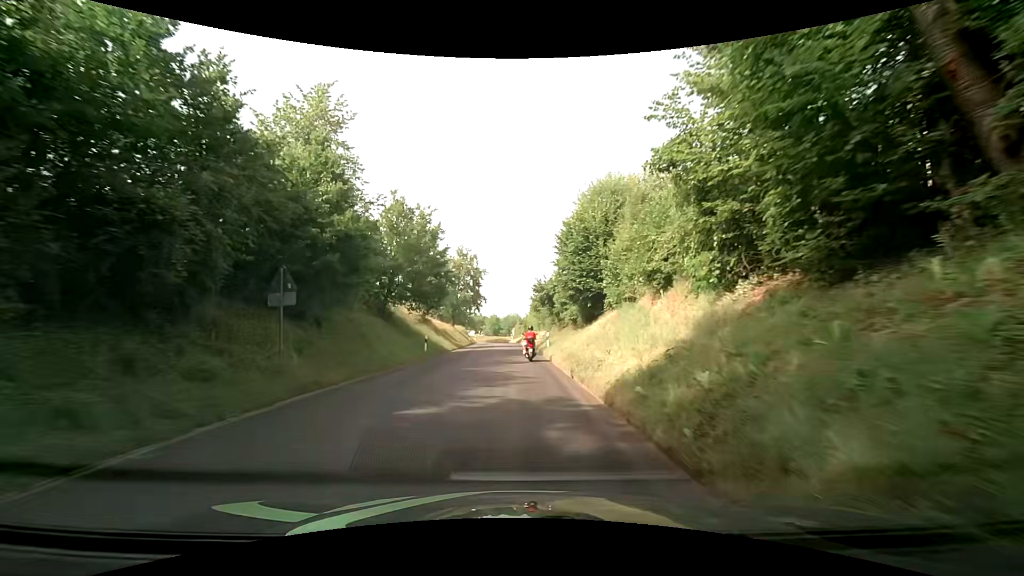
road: tertiary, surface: asphalt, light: Day
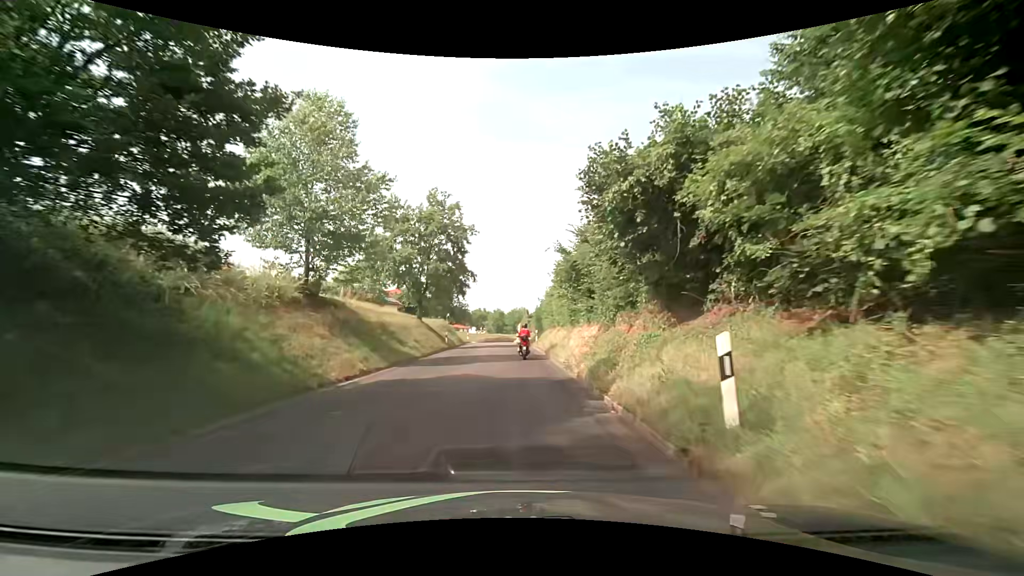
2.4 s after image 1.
(-0.9, +25.8) m; -2°
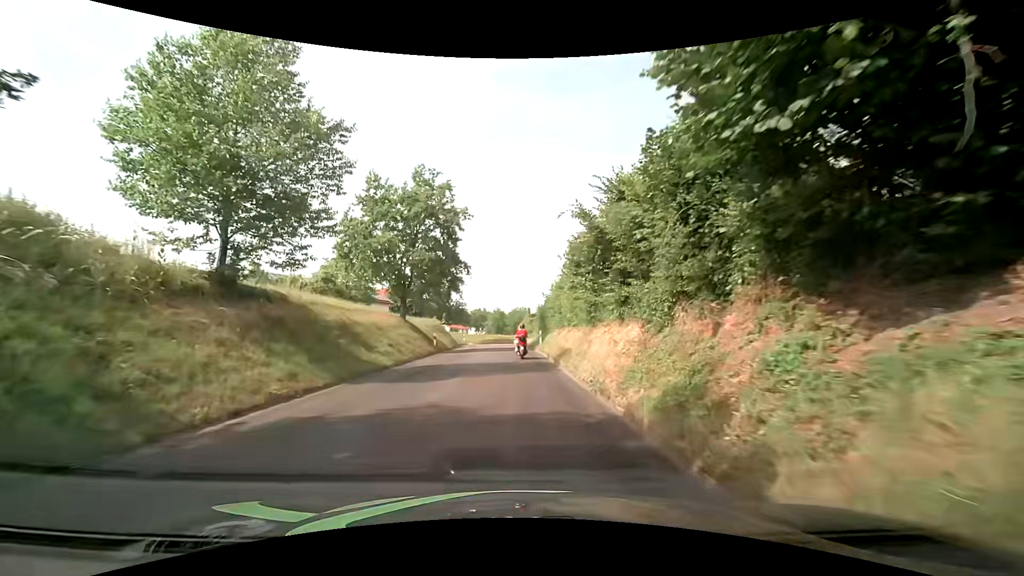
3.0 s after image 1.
(-0.1, +6.0) m; 0°
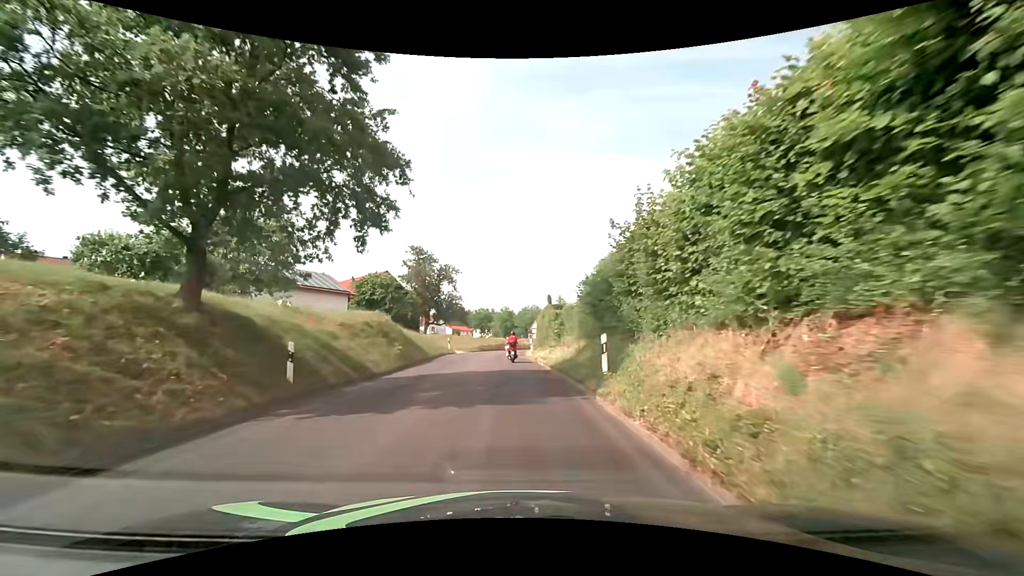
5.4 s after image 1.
(-0.3, +23.0) m; -1°
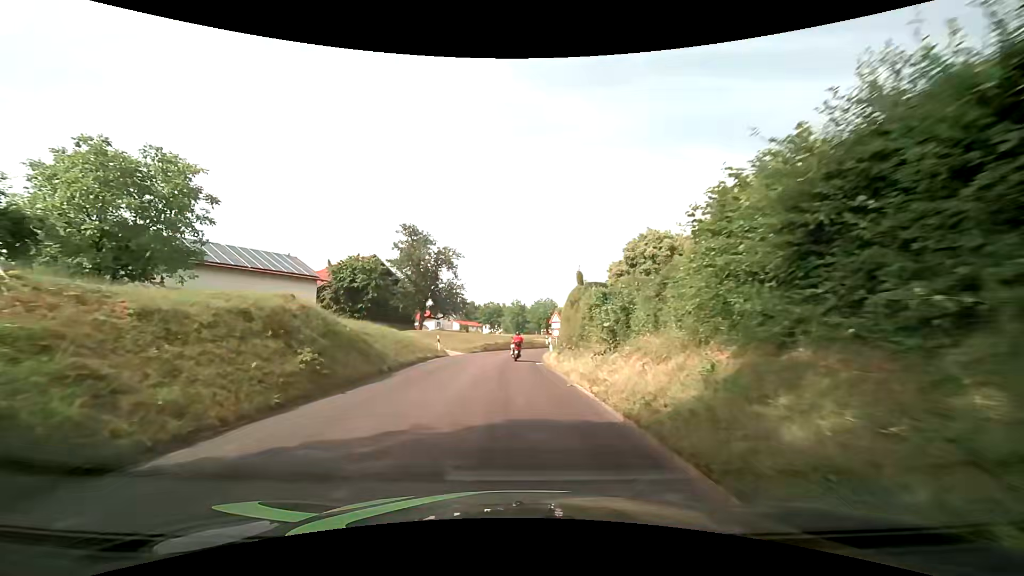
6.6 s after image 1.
(-0.1, +11.9) m; -1°
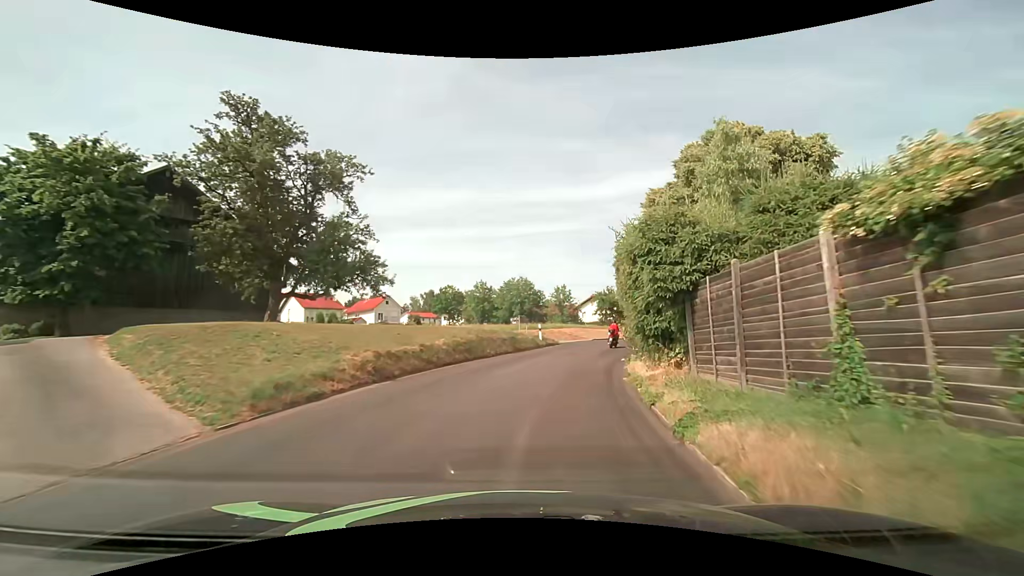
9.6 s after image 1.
(-0.4, +31.0) m; +3°
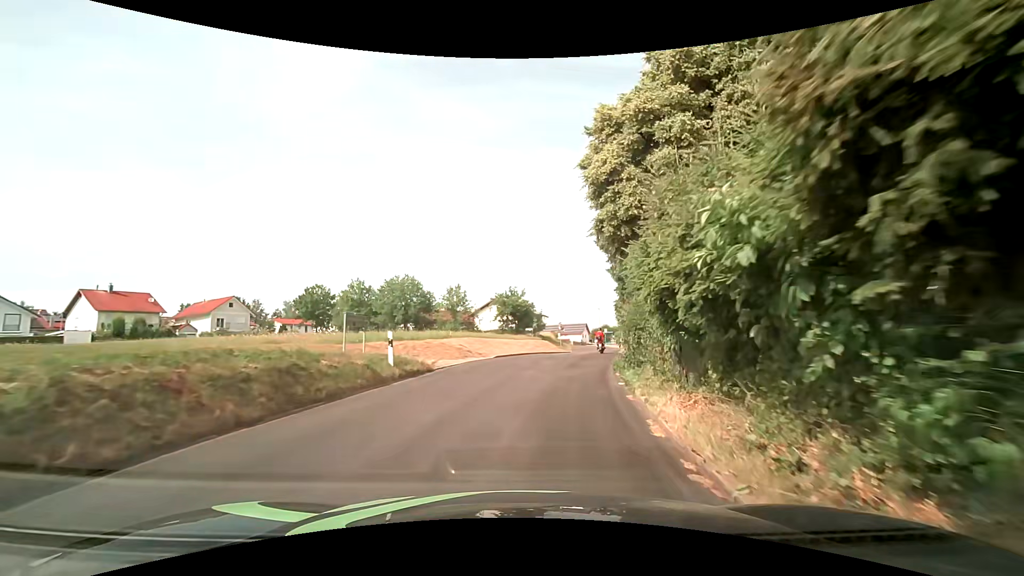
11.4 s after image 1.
(+1.7, +16.8) m; +11°
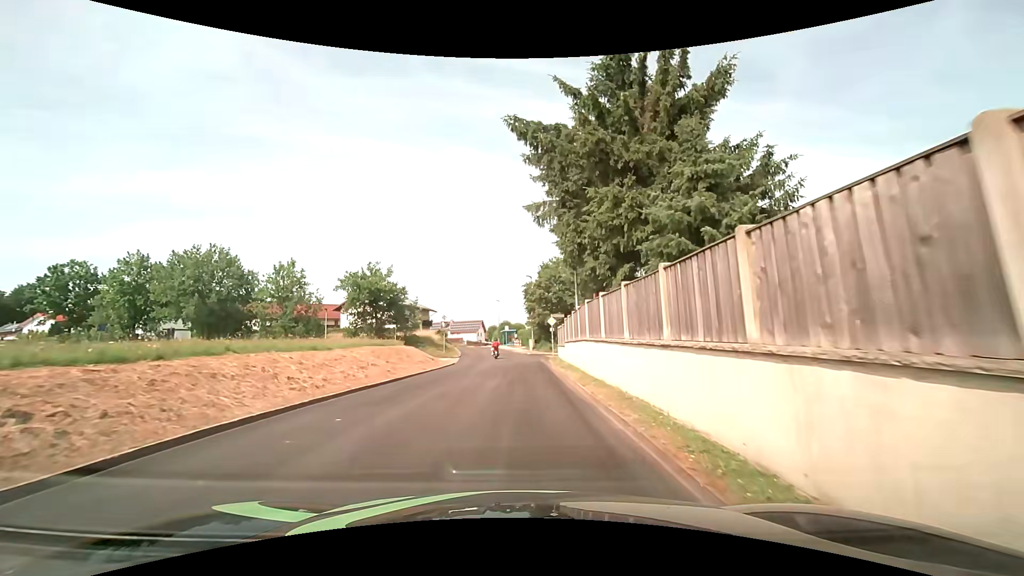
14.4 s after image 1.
(+3.1, +24.3) m; +13°
